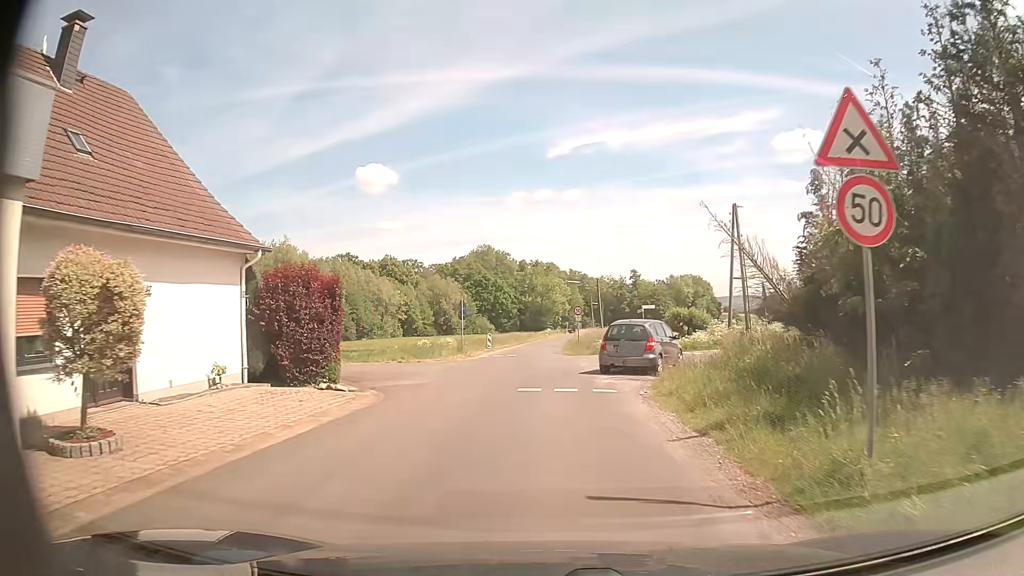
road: unclassified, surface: asphalt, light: Day
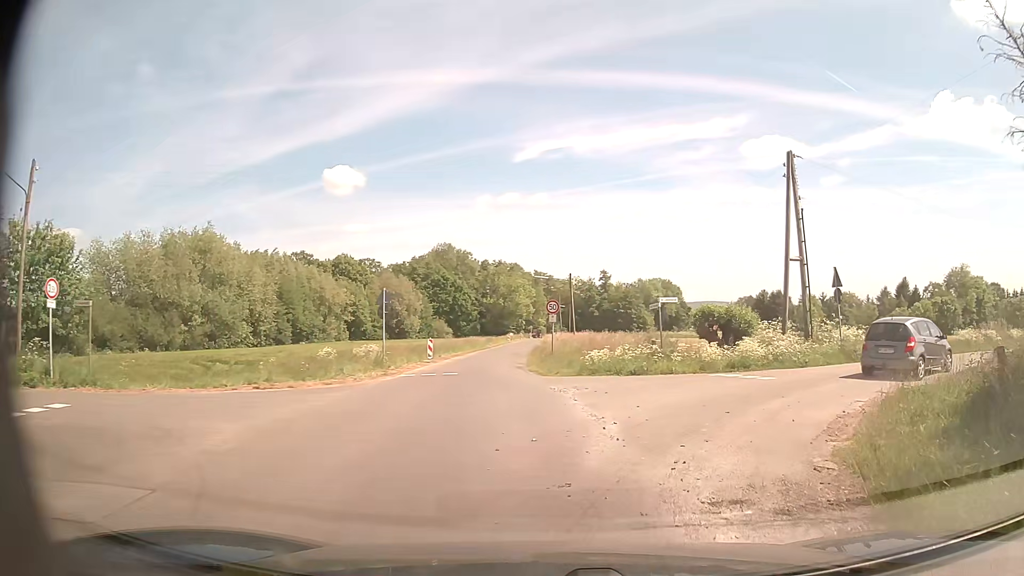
(0.0, +13.0) m; +2°
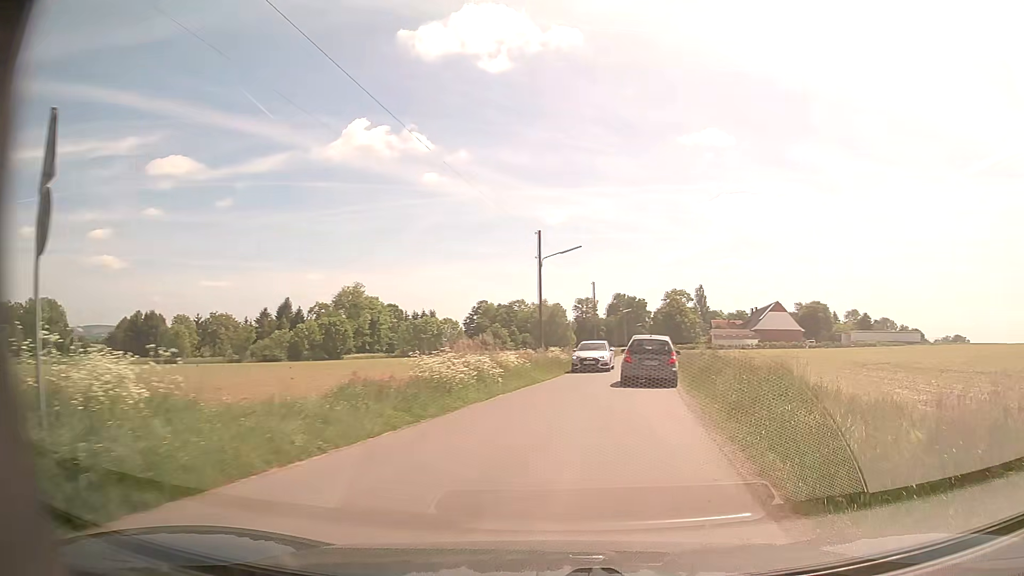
(+8.3, +17.6) m; +53°
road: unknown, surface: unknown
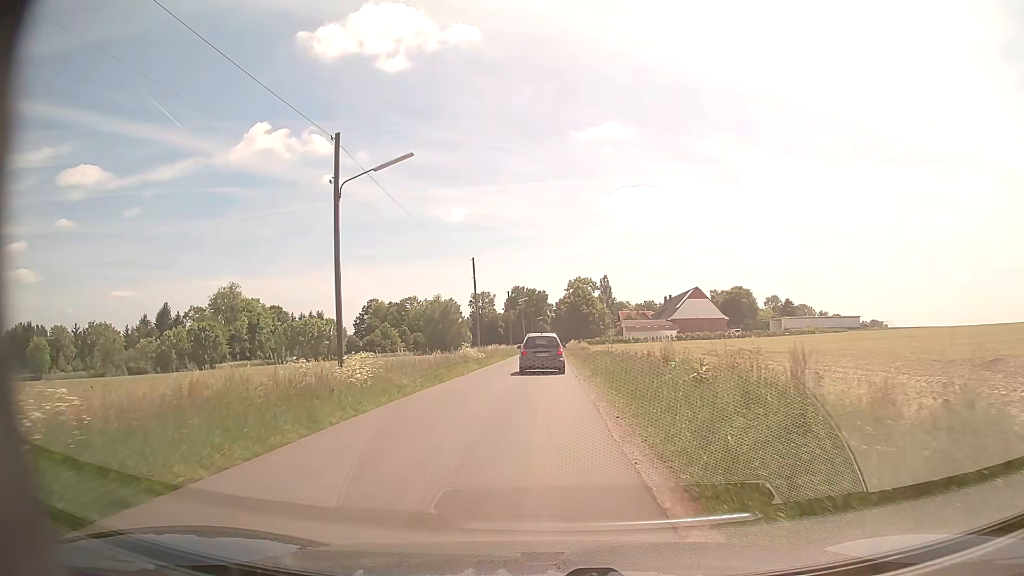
(+2.9, +19.6) m; +9°
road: unclassified
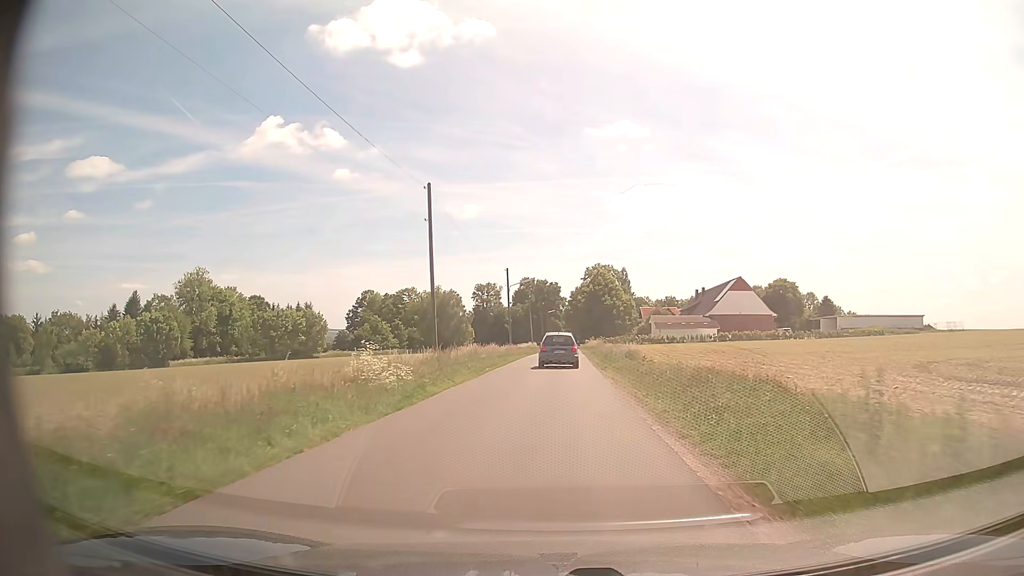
(-0.2, +25.7) m; -1°
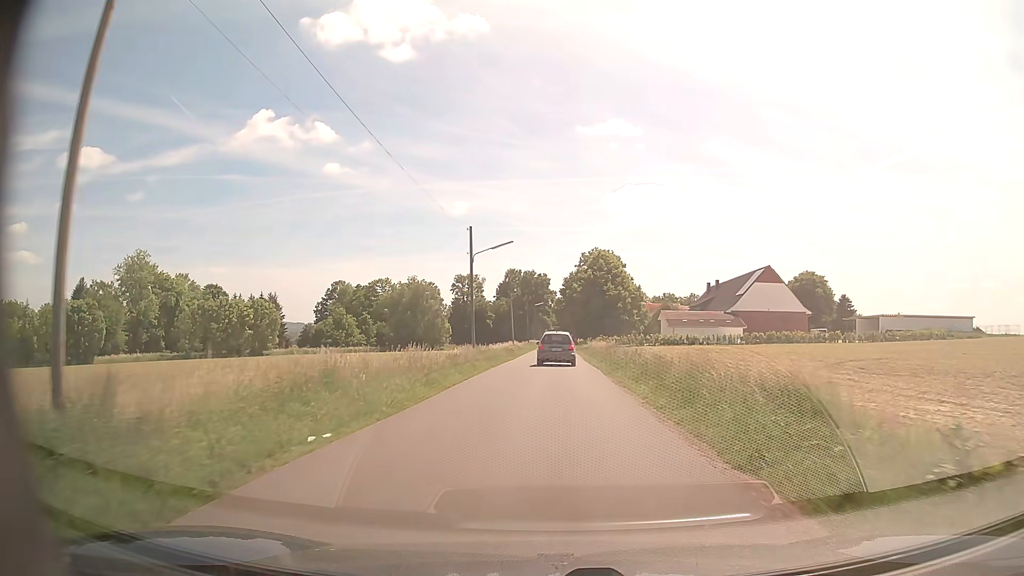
(+0.2, +22.7) m; +1°
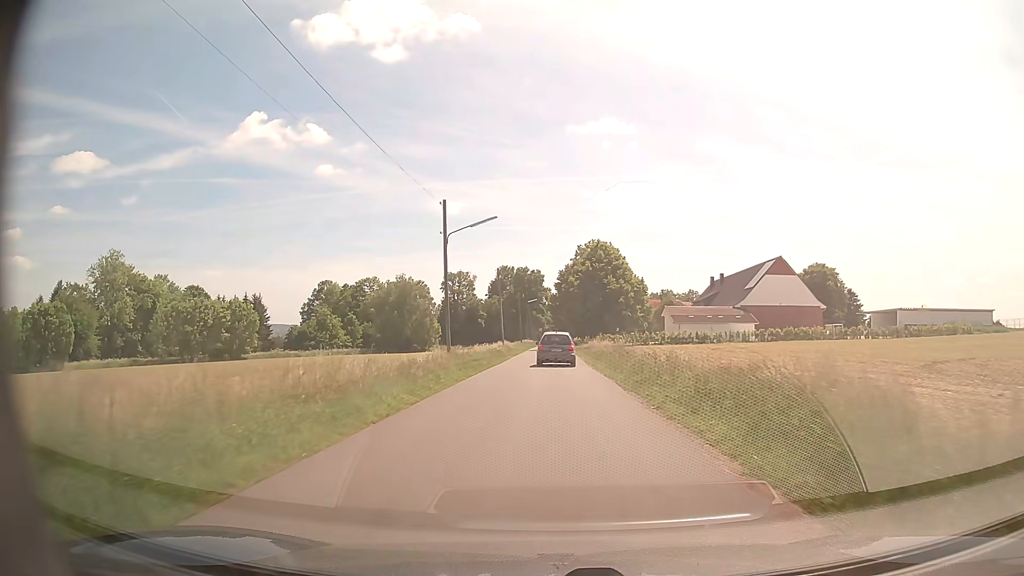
(0.0, +8.0) m; +1°
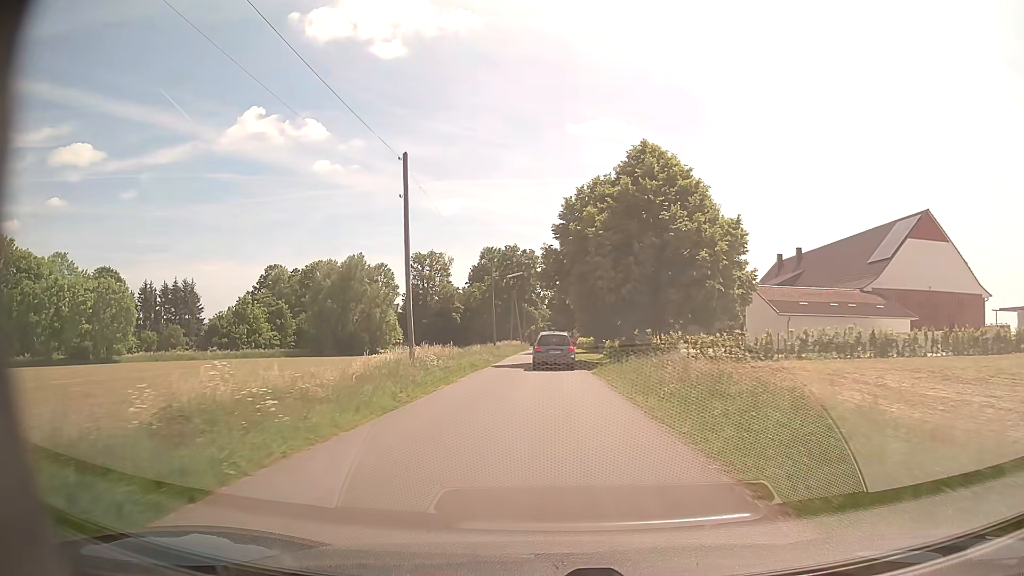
(+0.3, +41.0) m; 0°
(0, +10) (0, +20) (0, +30) (0, +40) (0, +50) (0, +60) (0, +70) (0, +80) (0, +90) (0, +100) m
